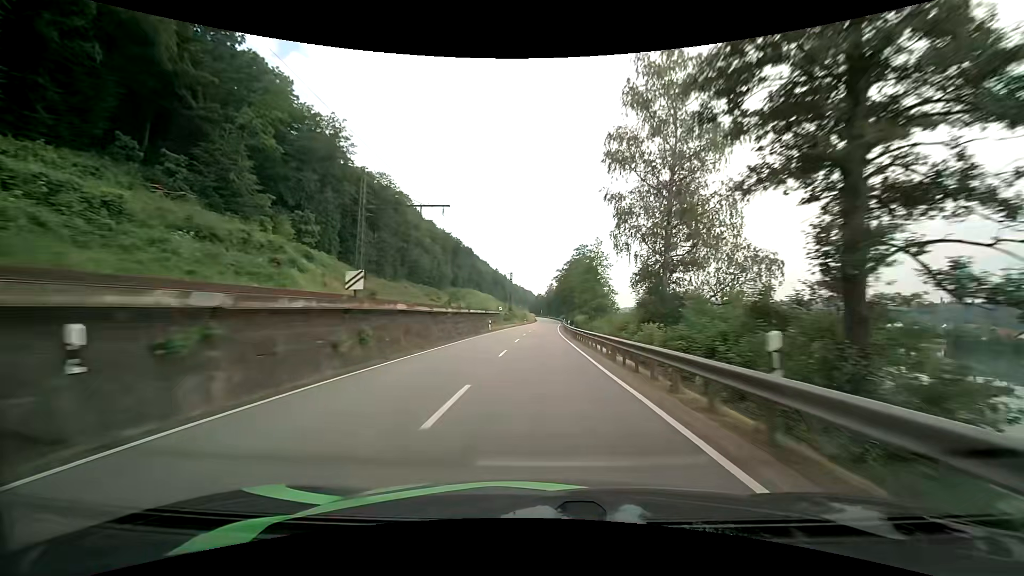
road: primary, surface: asphalt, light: Day
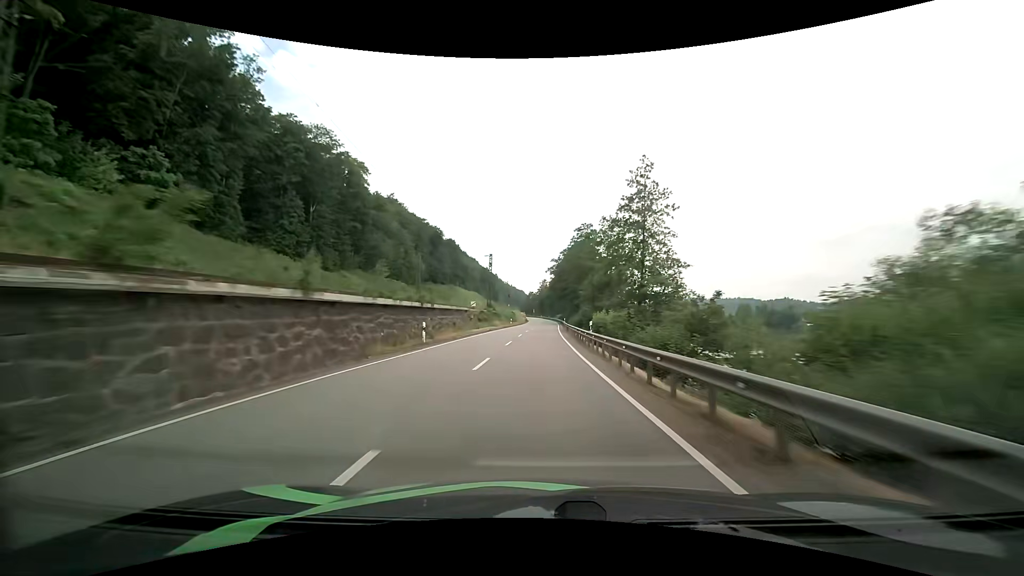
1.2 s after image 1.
(+0.2, +28.8) m; +1°
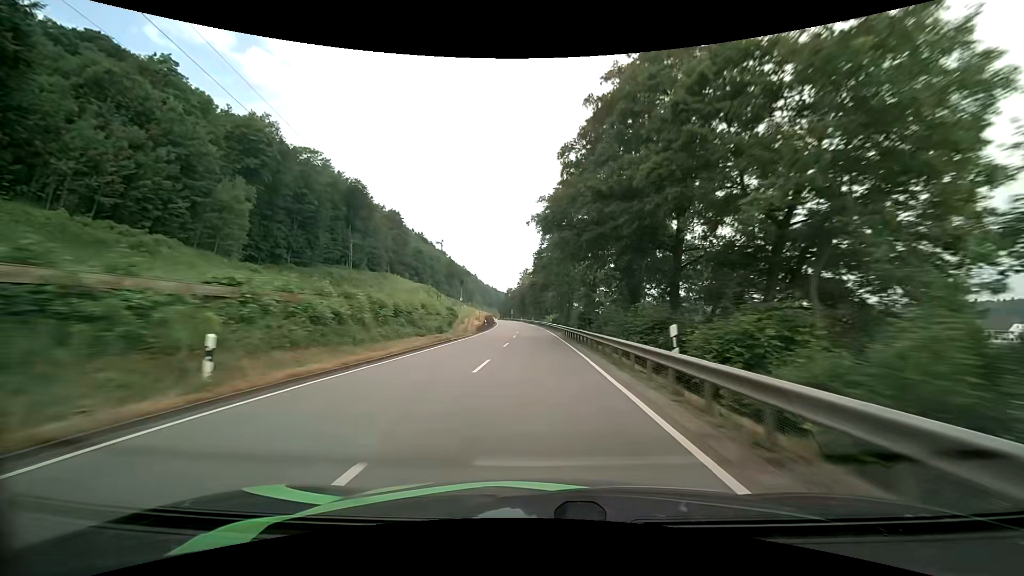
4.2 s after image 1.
(+1.1, +72.0) m; +2°
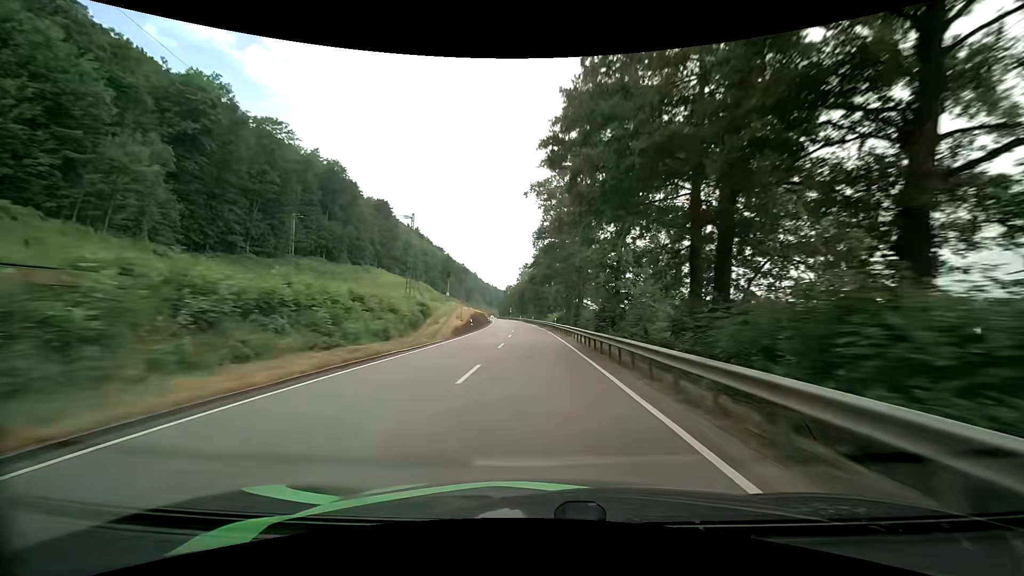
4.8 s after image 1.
(0.0, +14.4) m; 0°
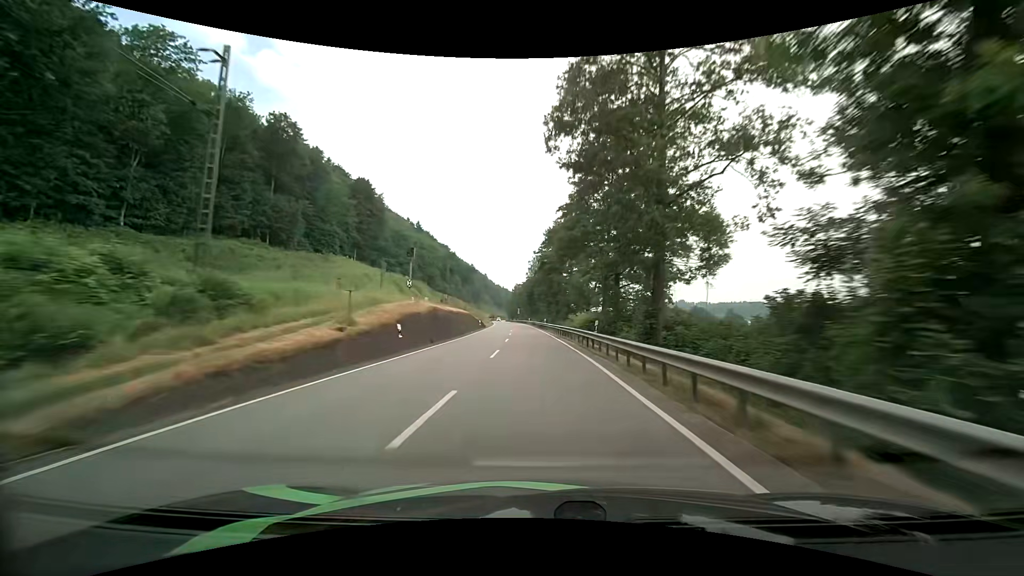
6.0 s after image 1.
(-0.3, +28.8) m; -1°
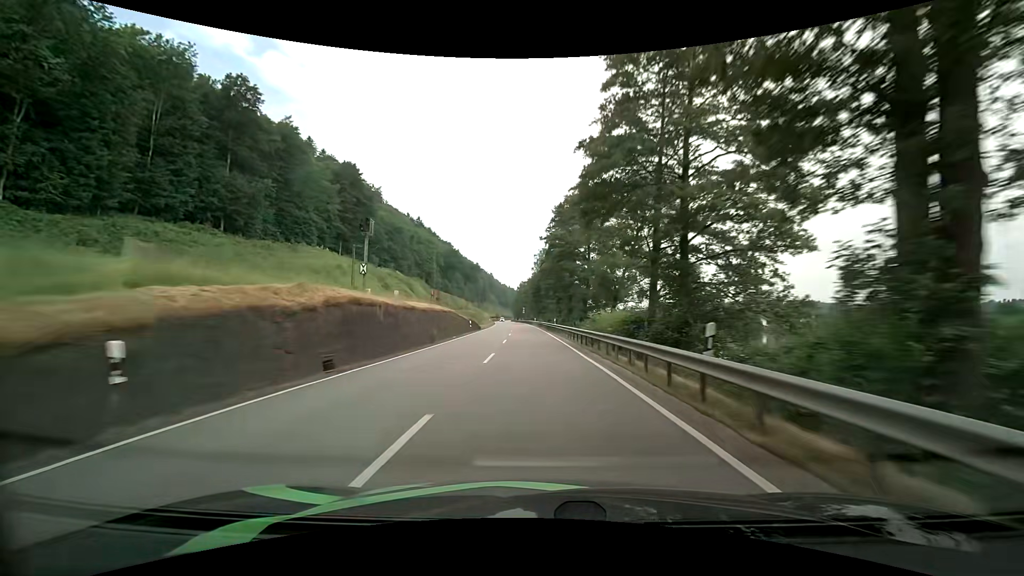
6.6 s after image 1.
(-0.1, +14.4) m; 0°
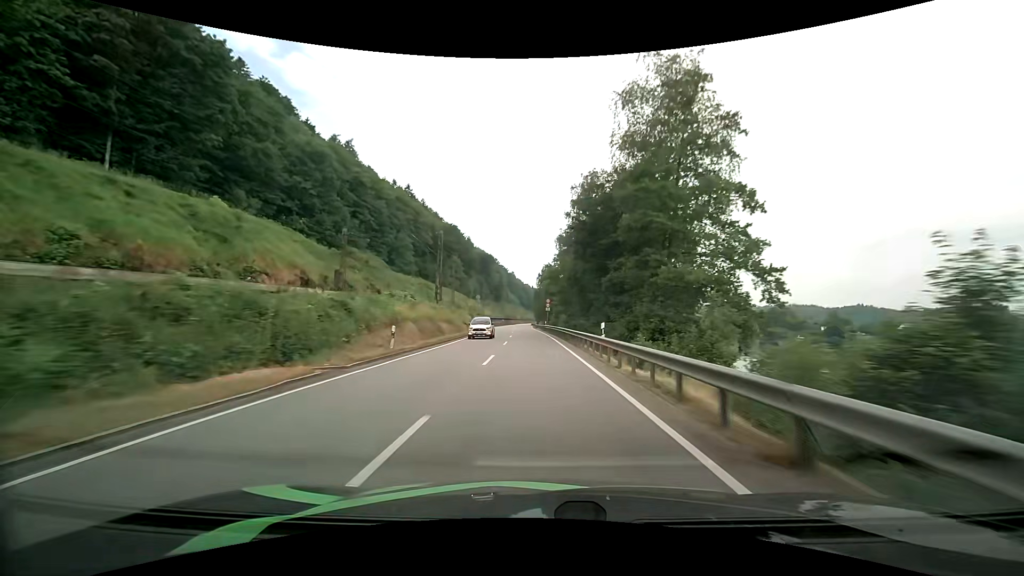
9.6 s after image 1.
(-2.5, +71.5) m; -3°
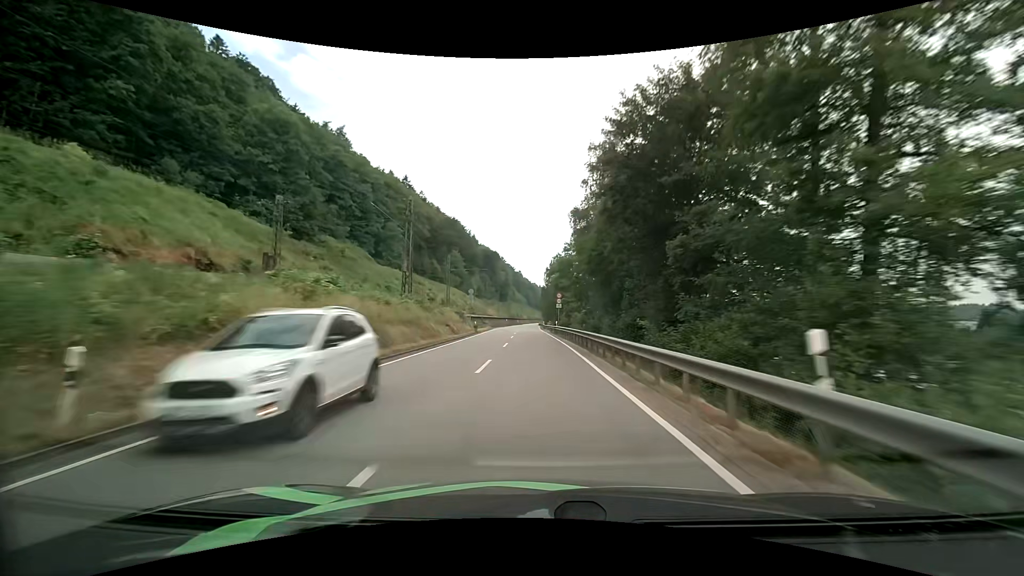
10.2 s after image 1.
(-0.1, +14.3) m; -1°
(0, +10) (0, +20) (0, +30) (-1, +40) (-1, +50) (-1, +60) (-1, +70) (-1, +80) (-1, +90) (-1, +100) m
